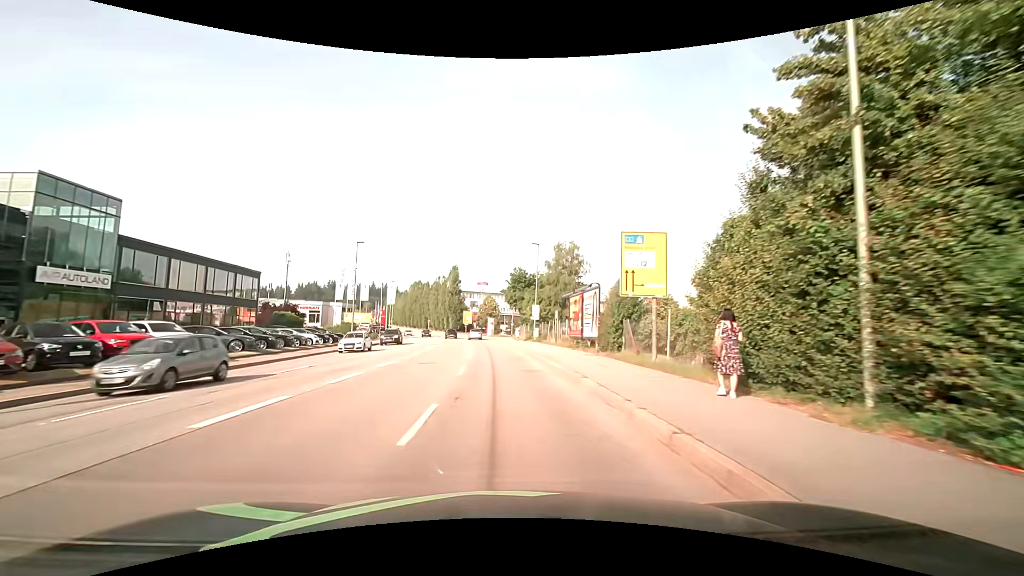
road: tertiary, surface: asphalt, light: Day
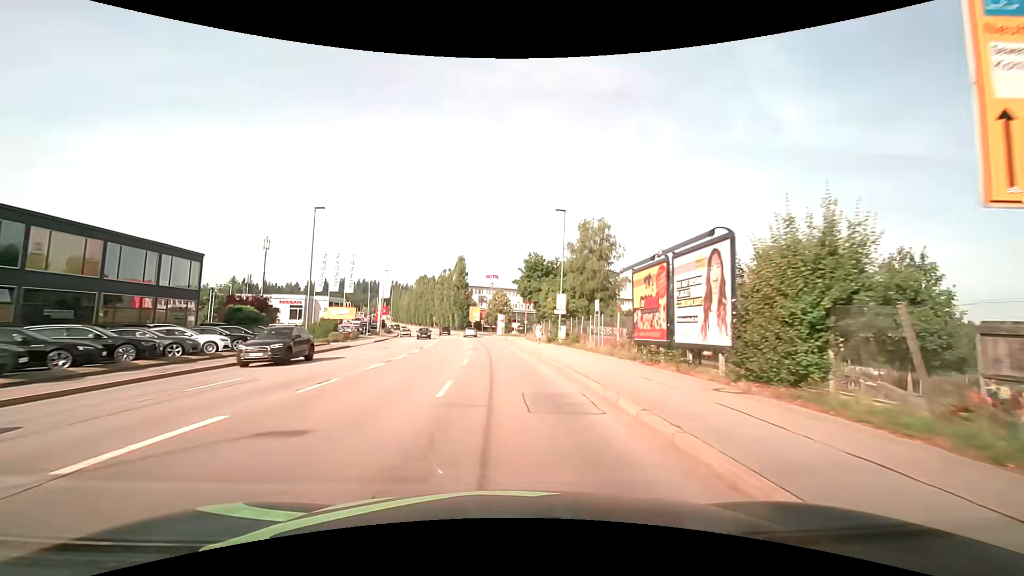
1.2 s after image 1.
(-0.3, +14.3) m; -1°
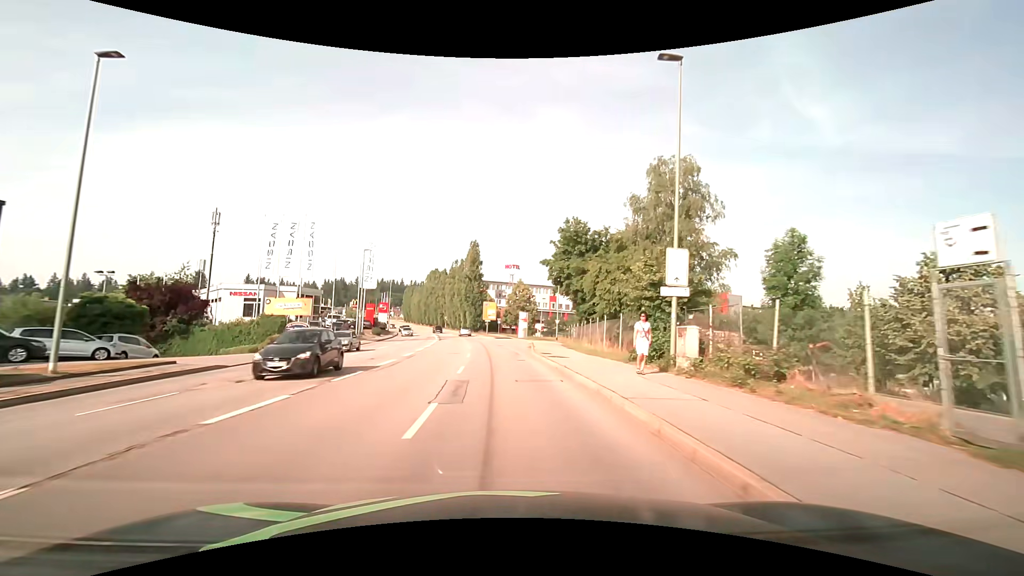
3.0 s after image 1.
(-0.5, +21.8) m; -2°
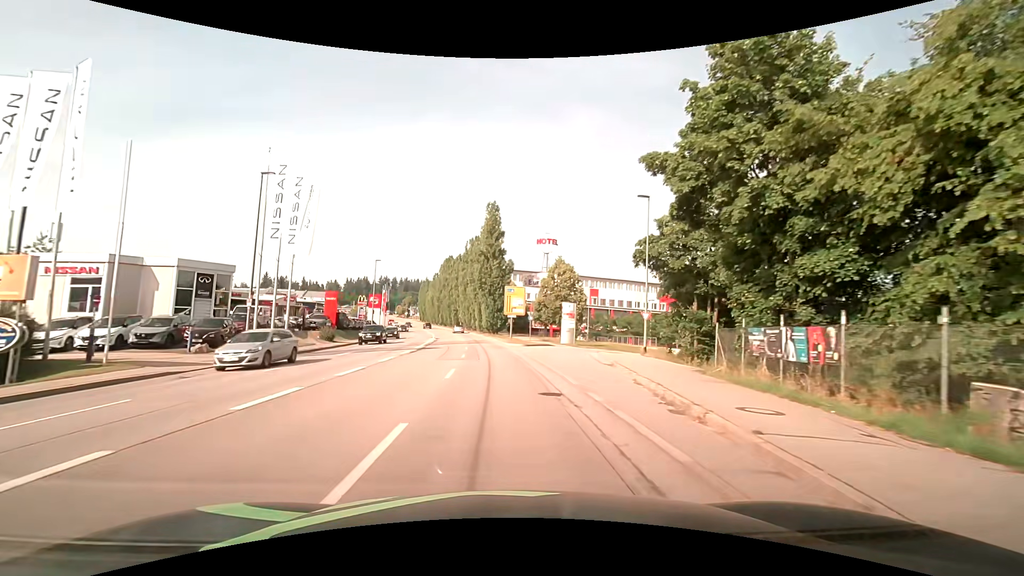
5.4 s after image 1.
(-0.7, +29.6) m; -3°
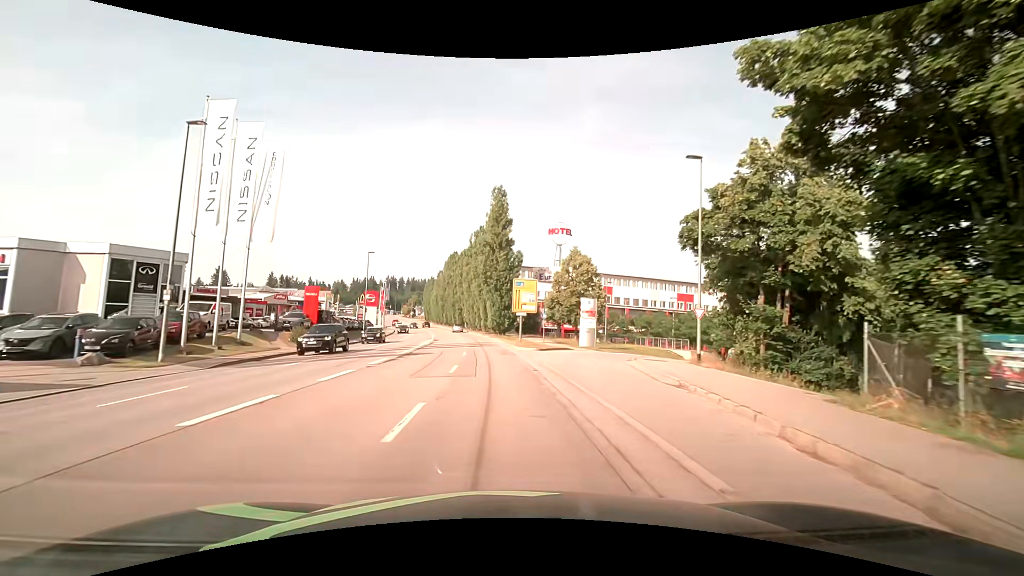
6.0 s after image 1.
(-0.1, +7.5) m; -1°
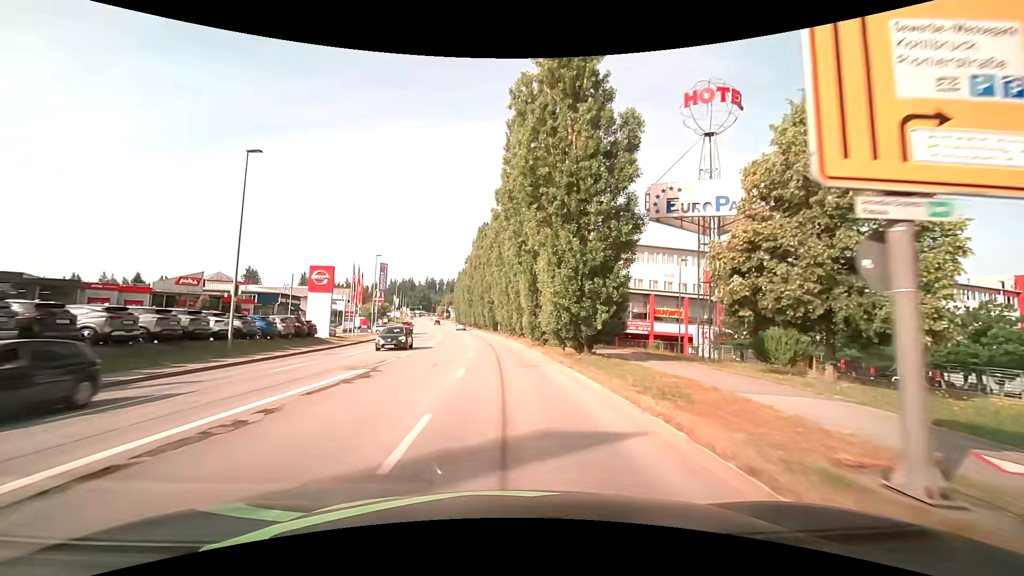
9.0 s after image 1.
(-1.6, +37.4) m; -5°
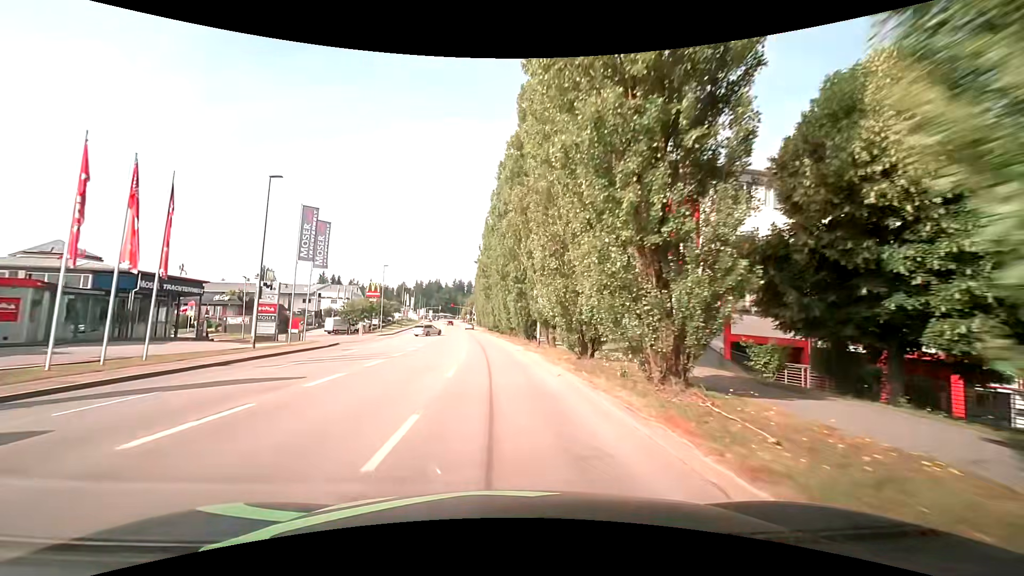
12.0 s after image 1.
(-1.0, +36.3) m; -4°
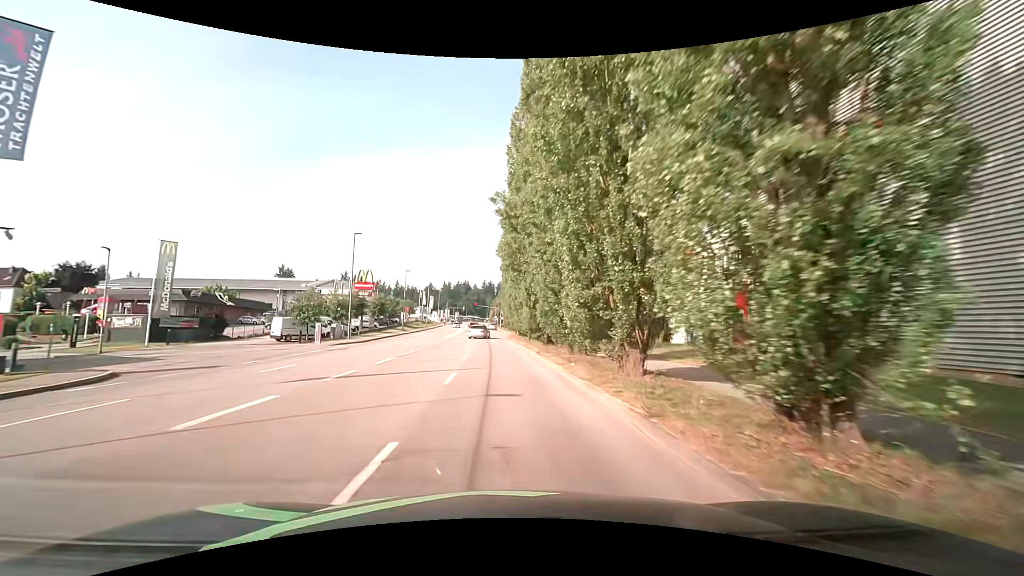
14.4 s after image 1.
(-0.9, +29.1) m; -3°
(0, +10) (-1, +20) (-1, +30) (-2, +40) (-2, +50) (-3, +60) (-4, +70) (-4, +80) (-5, +90) (-6, +100) m
